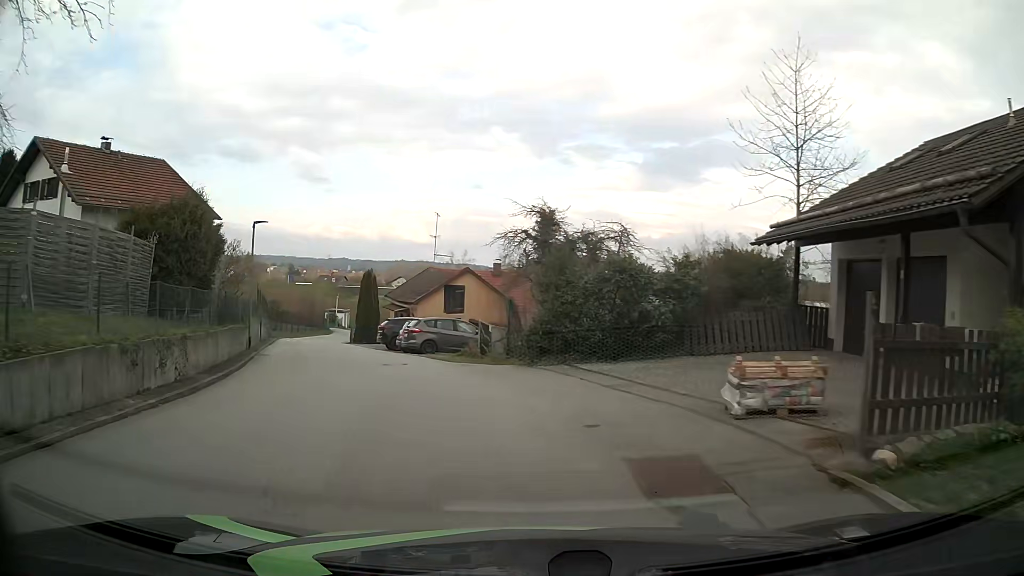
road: residential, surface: asphalt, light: Day
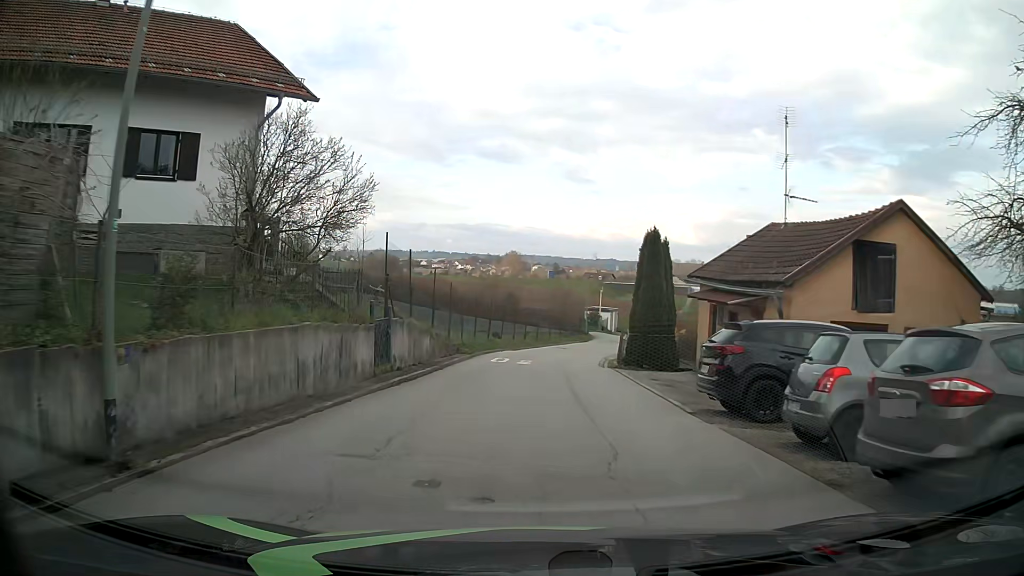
(-5.4, +21.6) m; -23°
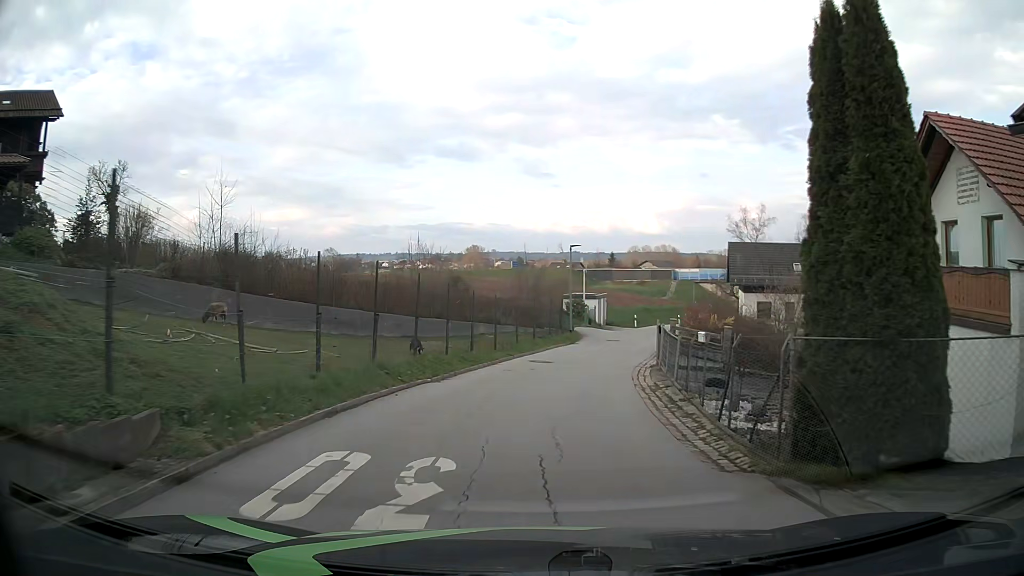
(+0.3, +18.2) m; +3°
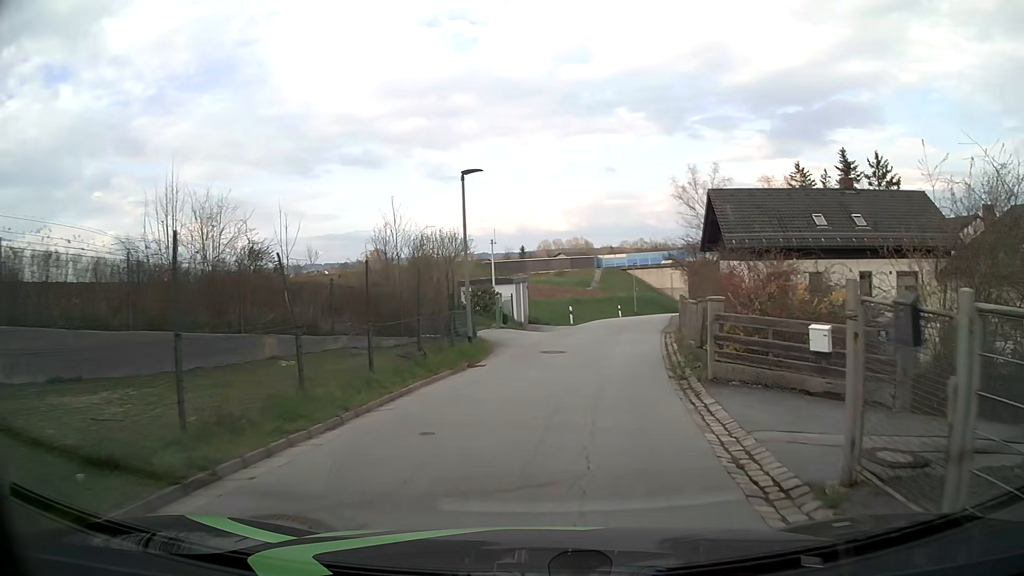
(+1.1, +18.0) m; +8°
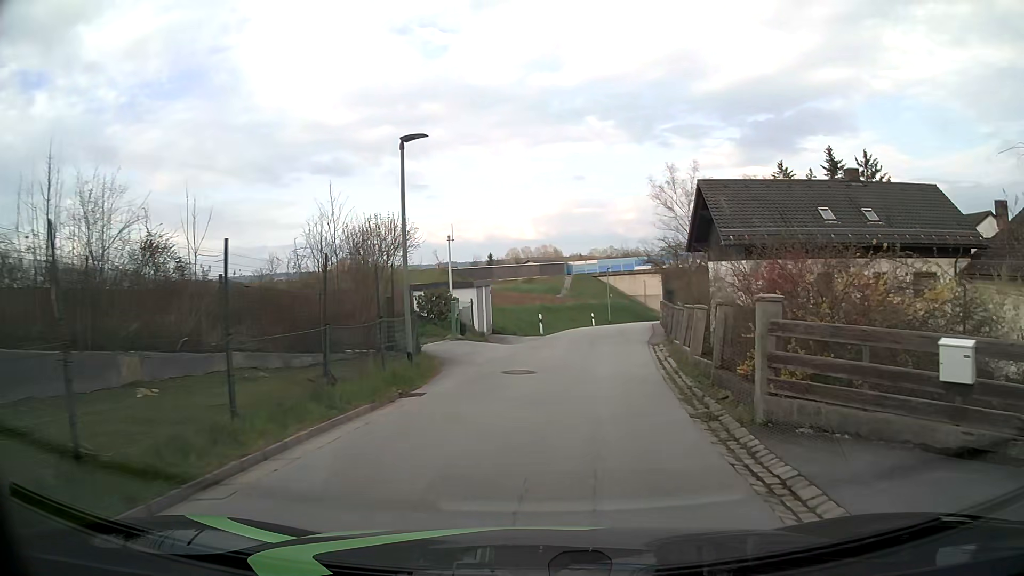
(+0.1, +4.5) m; +2°
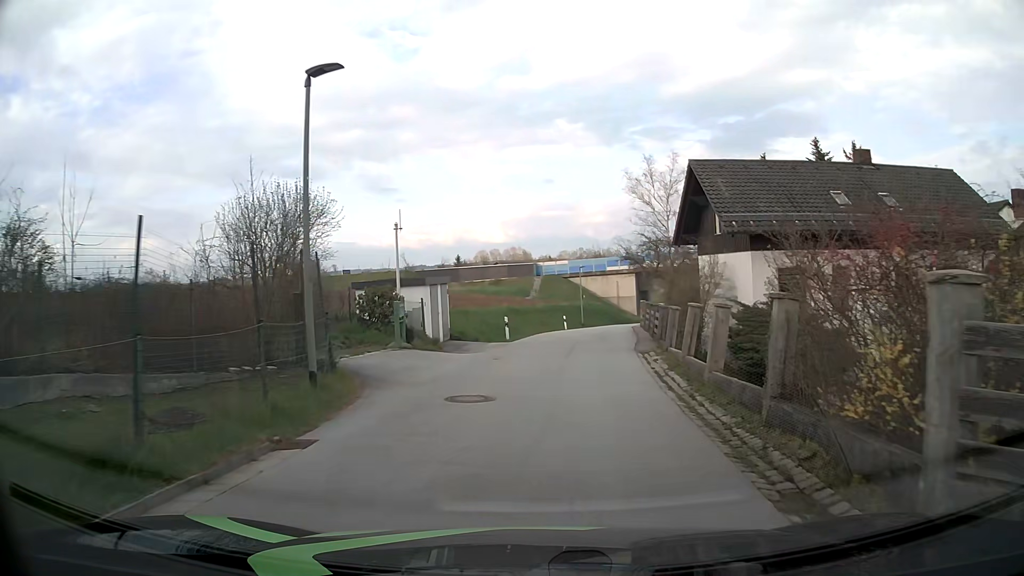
(+0.1, +4.4) m; +3°
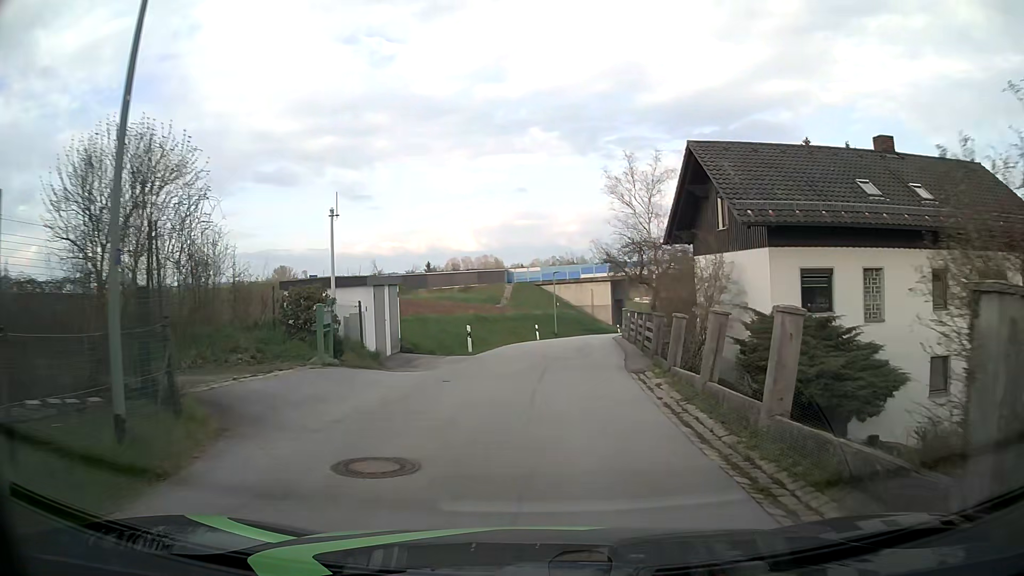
(+0.1, +4.4) m; +1°
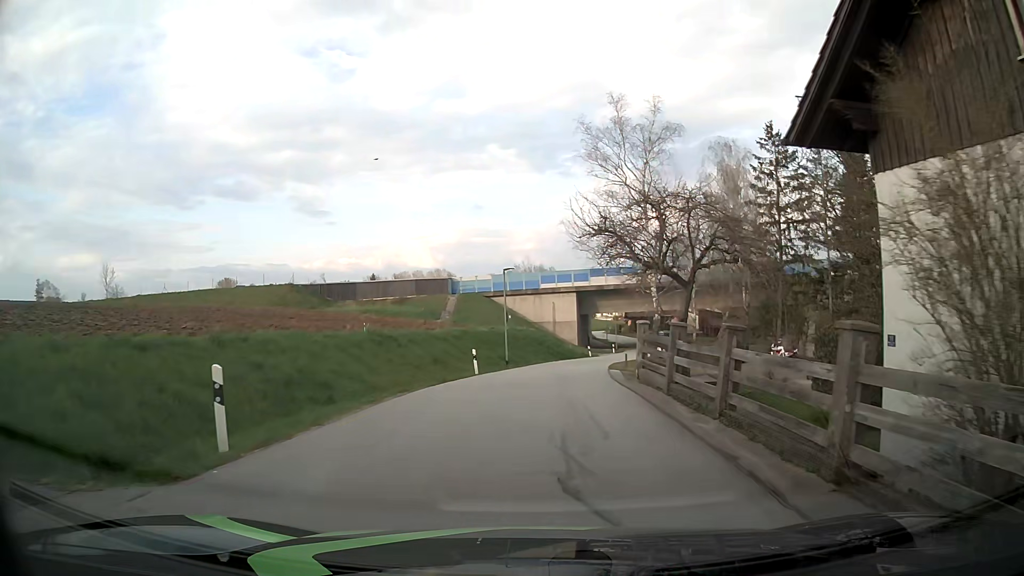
(+1.0, +17.7) m; +5°
(0, +10) (0, +20) (+1, +30) (+3, +40) (+6, +49) (+9, +59) (+11, +69) (+13, +78) (+15, +88) (+17, +98) m
